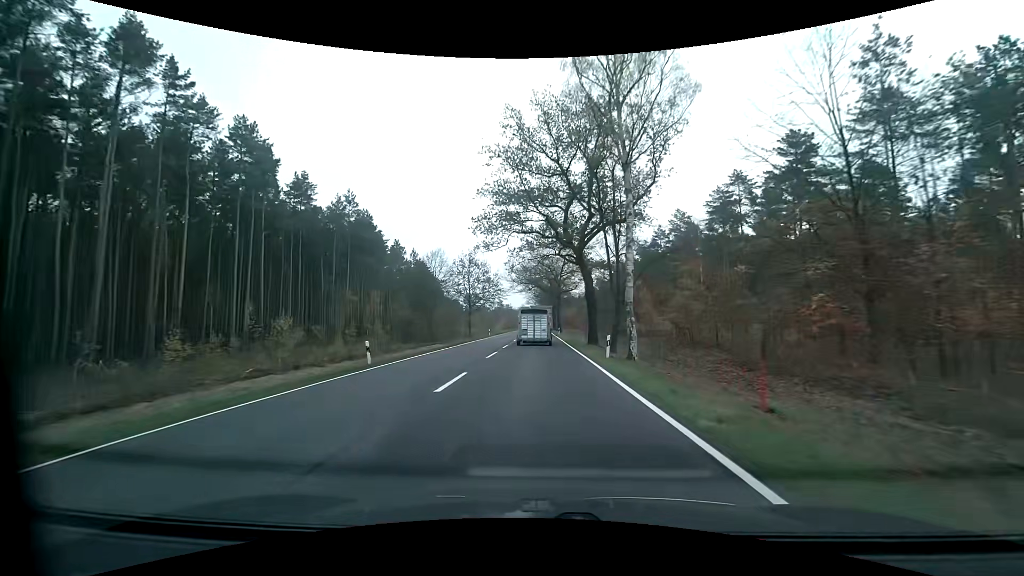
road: primary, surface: asphalt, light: Day
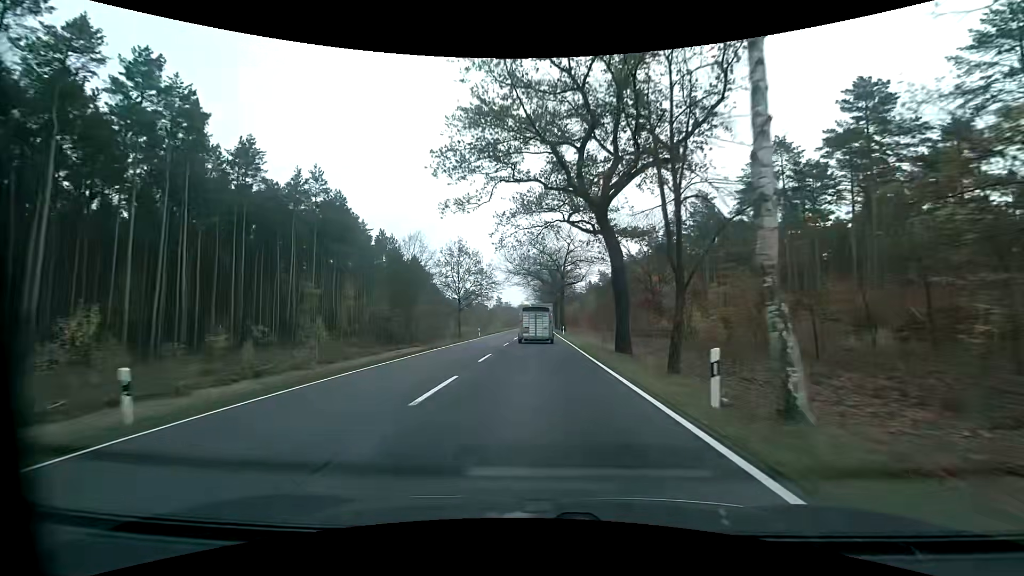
(0.0, +12.2) m; 0°
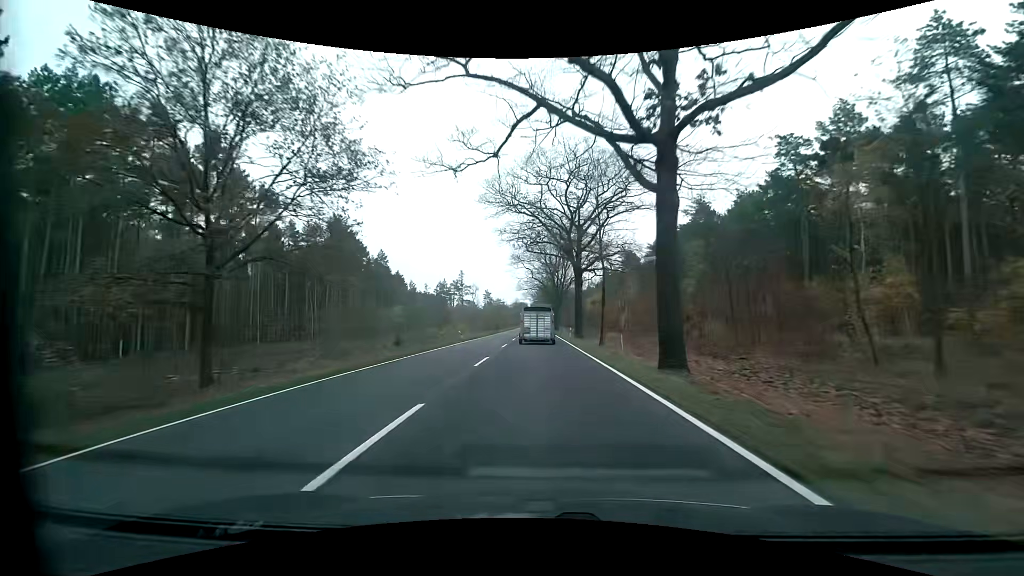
(-0.1, +61.5) m; 0°
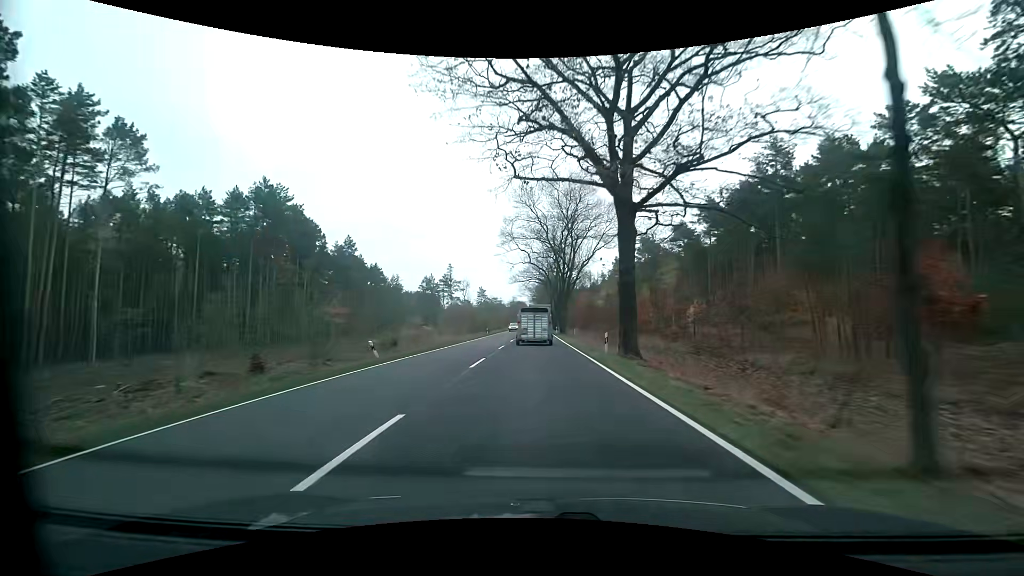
(-0.1, +24.5) m; 0°
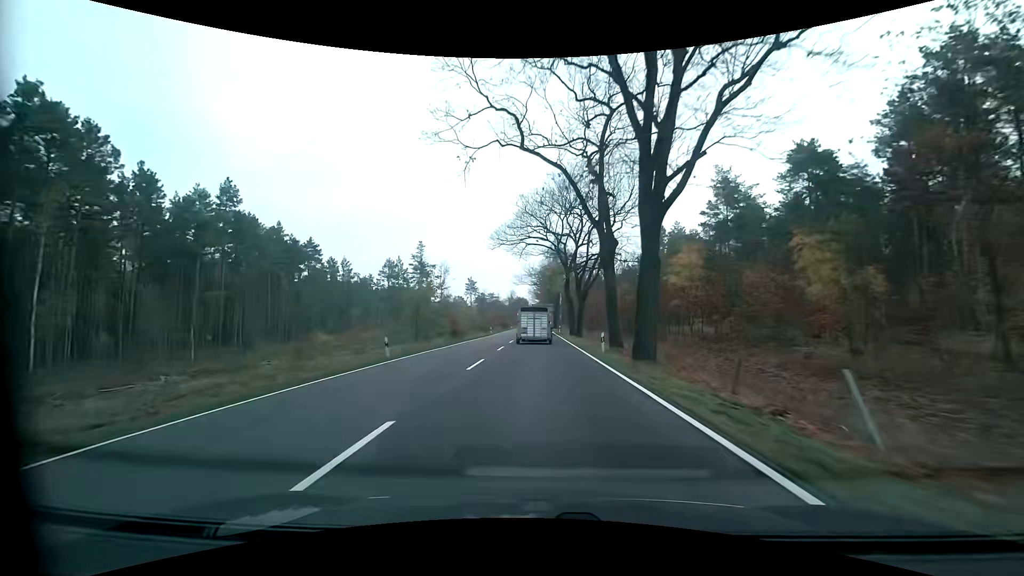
(0.0, +48.8) m; 0°
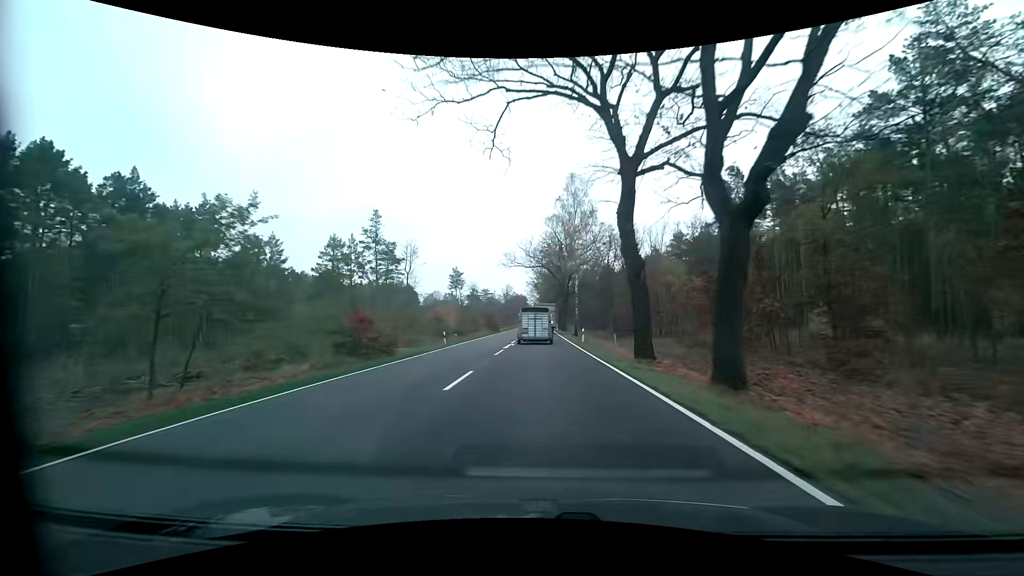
(0.0, +36.5) m; 0°
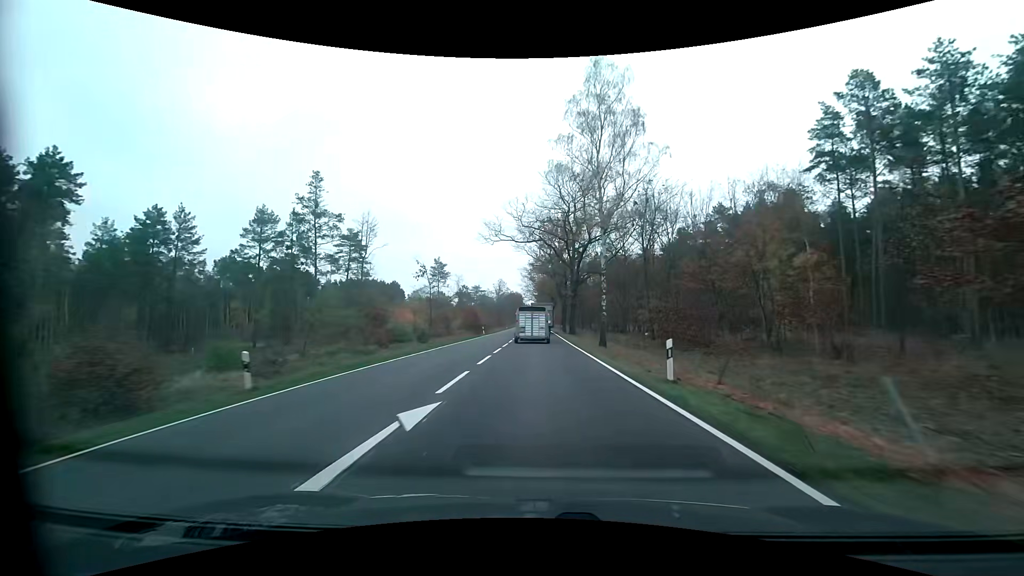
(0.0, +24.3) m; 0°
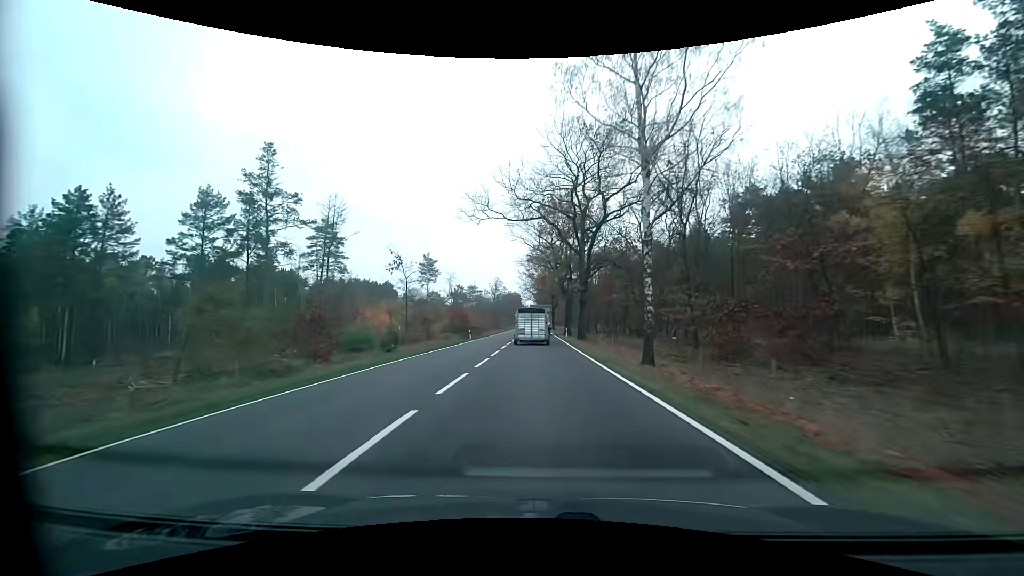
(+0.1, +12.2) m; 0°
(0, +10) (0, +20) (0, +30) (0, +40) (0, +50) (0, +60) (0, +70) (0, +80) (0, +90) (0, +100) m
